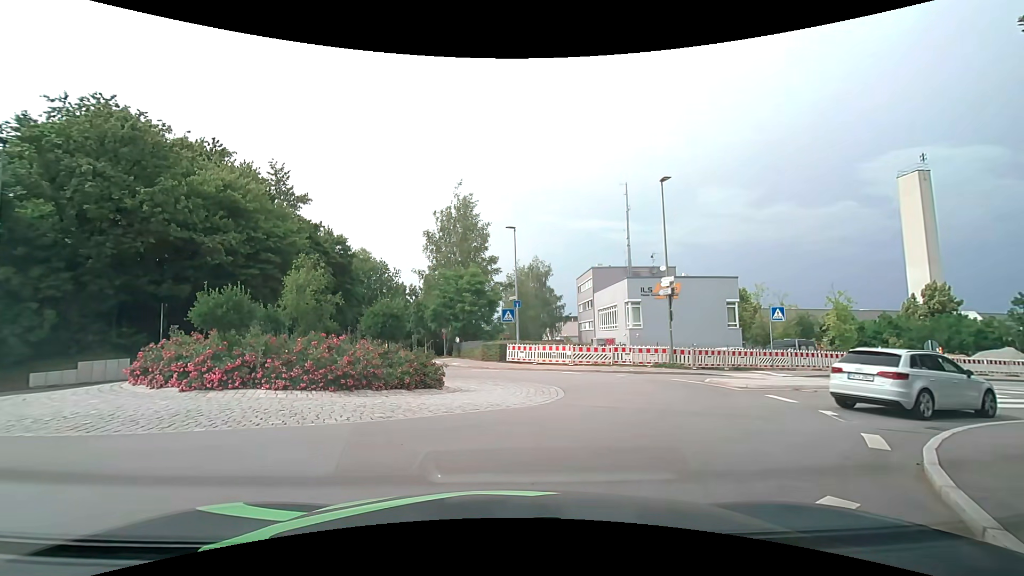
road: tertiary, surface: asphalt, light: Day
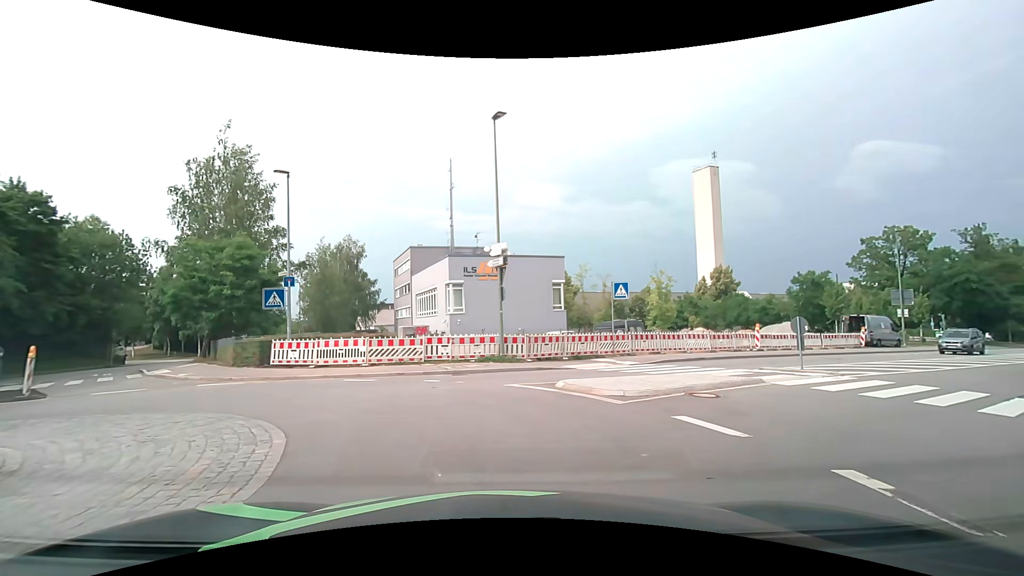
(+1.4, +7.5) m; +20°
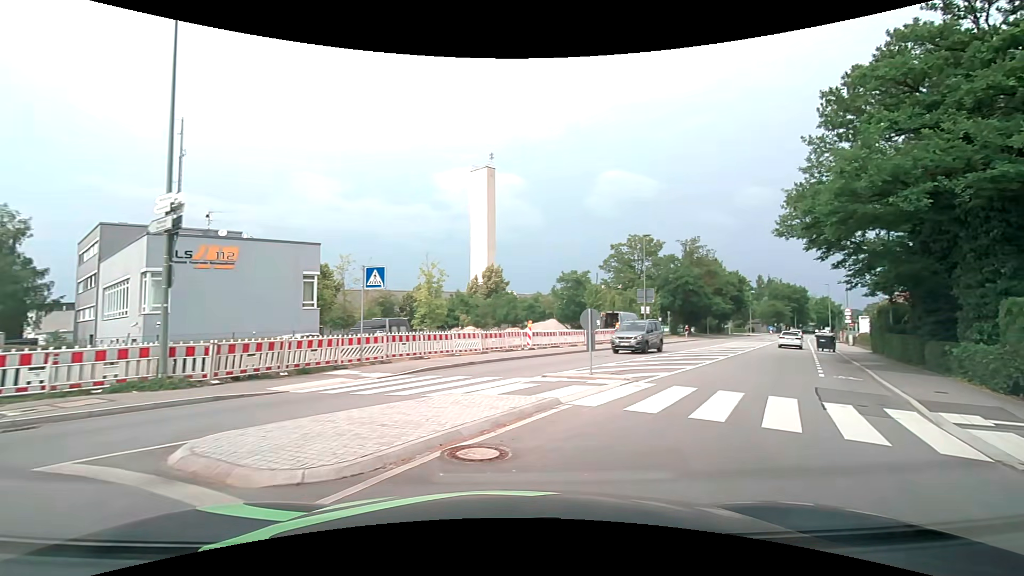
(+1.3, +5.7) m; +26°
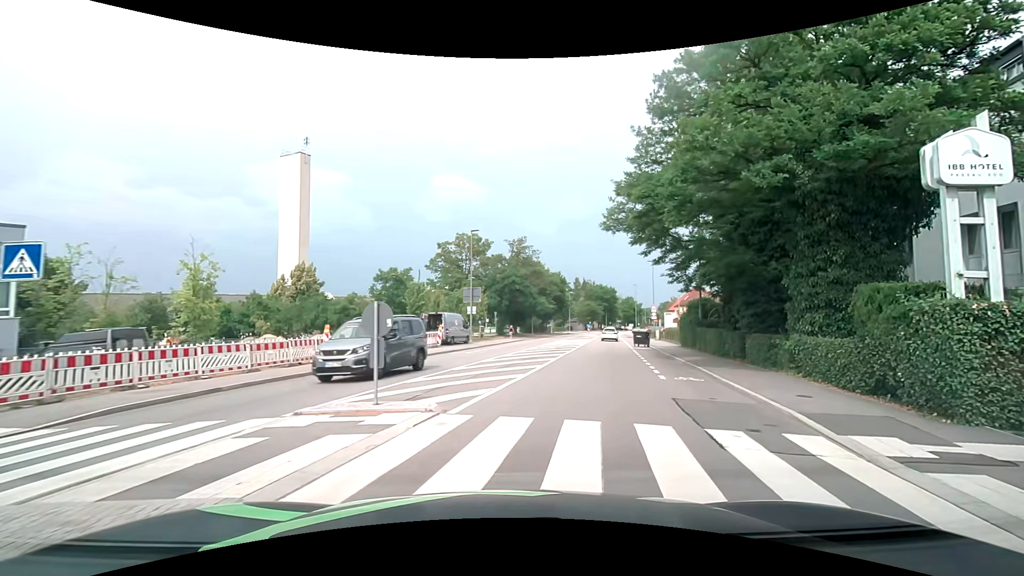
(+0.9, +4.6) m; +18°
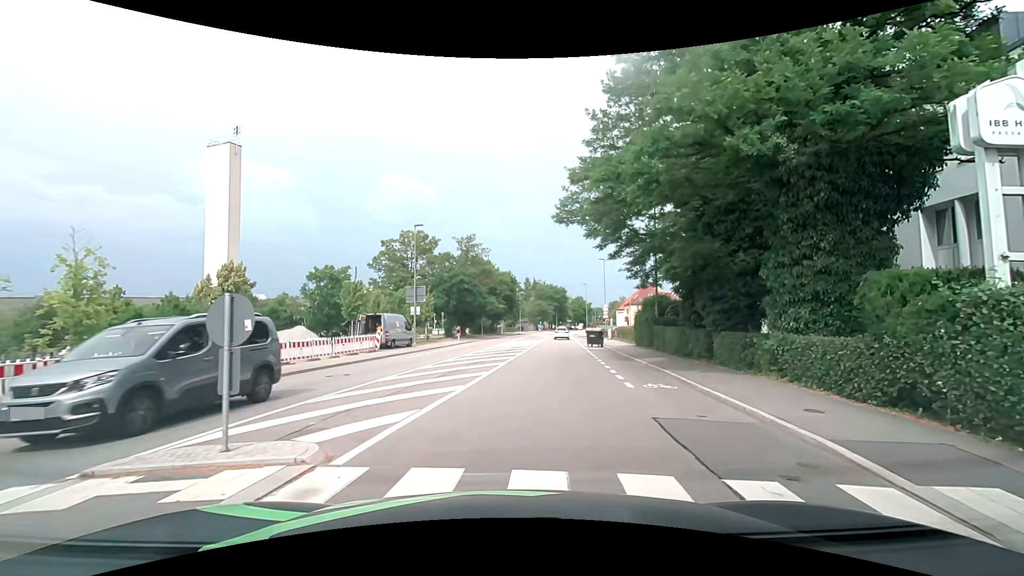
(+0.2, +2.6) m; +8°
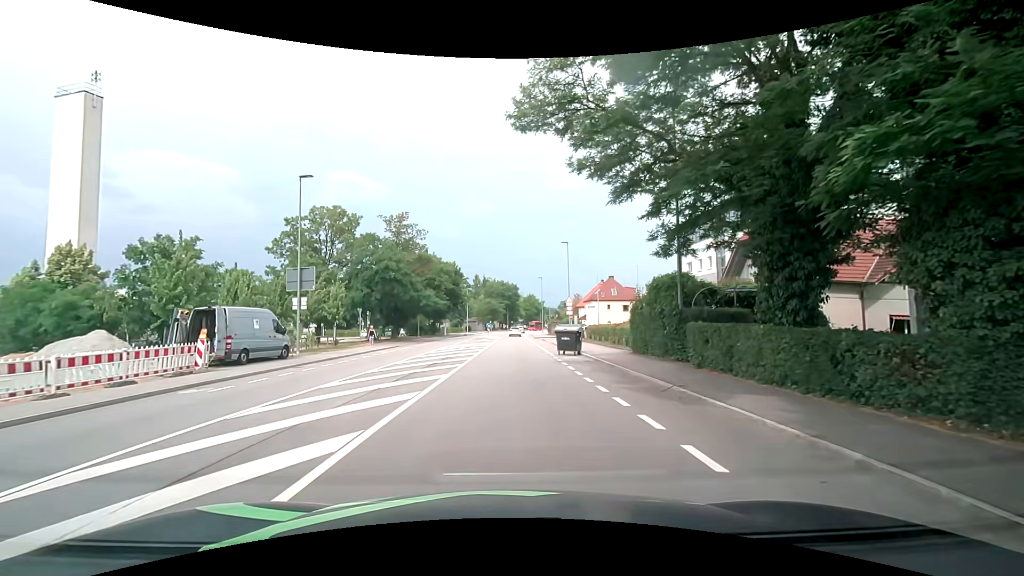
(+0.7, +13.4) m; +5°
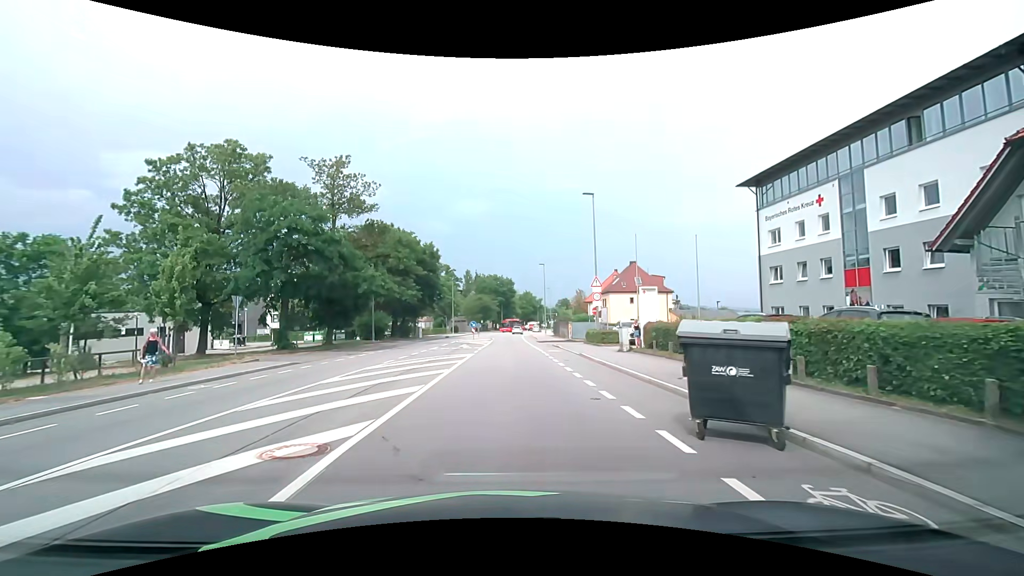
(+0.2, +19.4) m; +1°
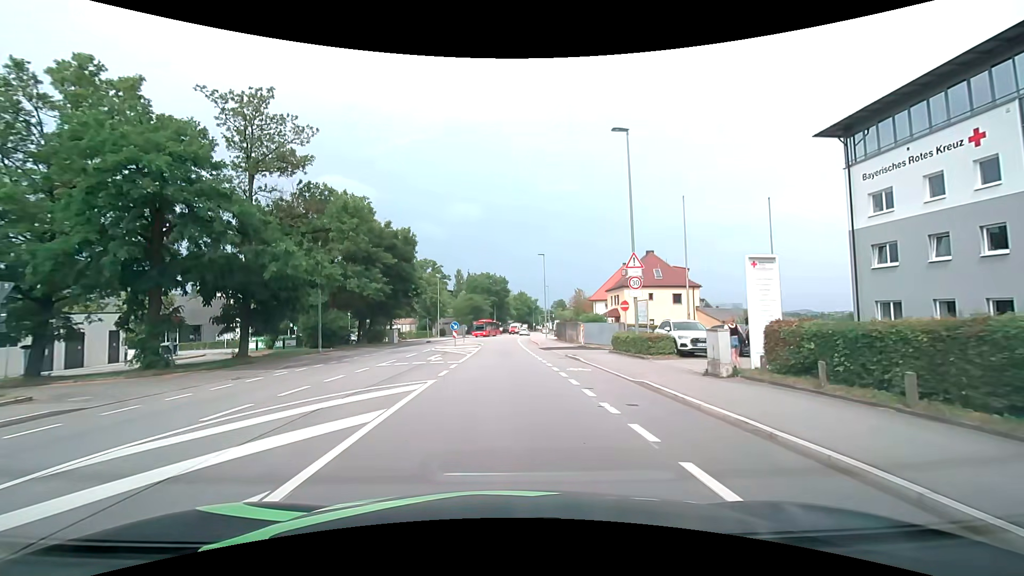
(-0.1, +11.5) m; 0°
(0, +10) (0, +20) (0, +30) (0, +40) (0, +50) (0, +60) (0, +70) (0, +80) (+1, +90) (+3, +100) m
